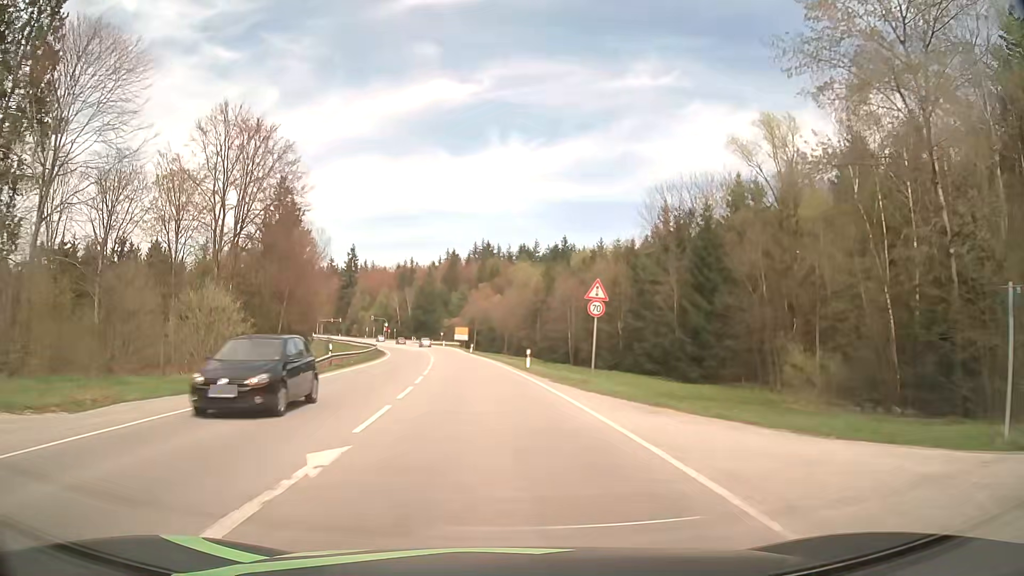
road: secondary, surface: asphalt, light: Day
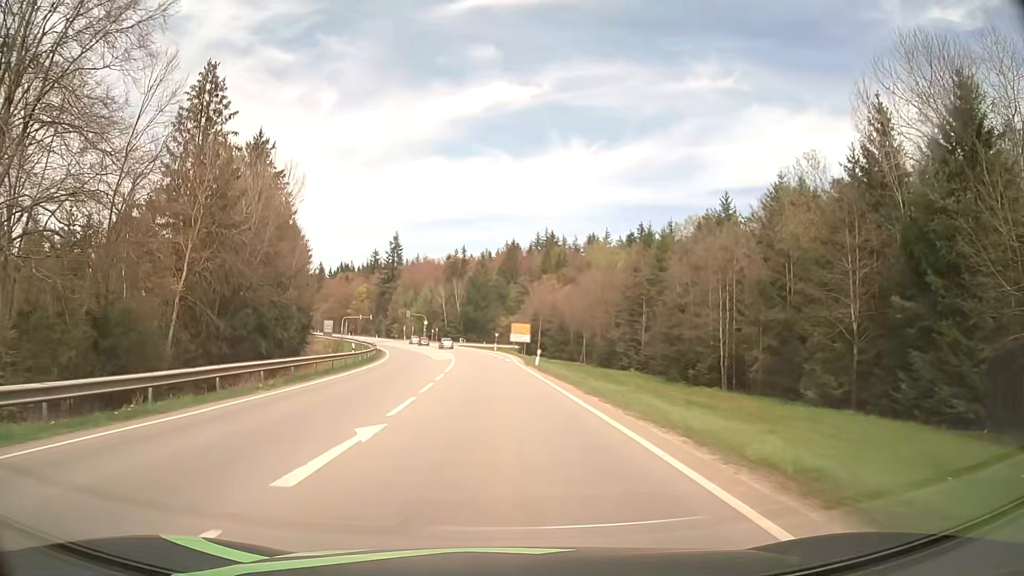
(-2.3, +39.3) m; -5°
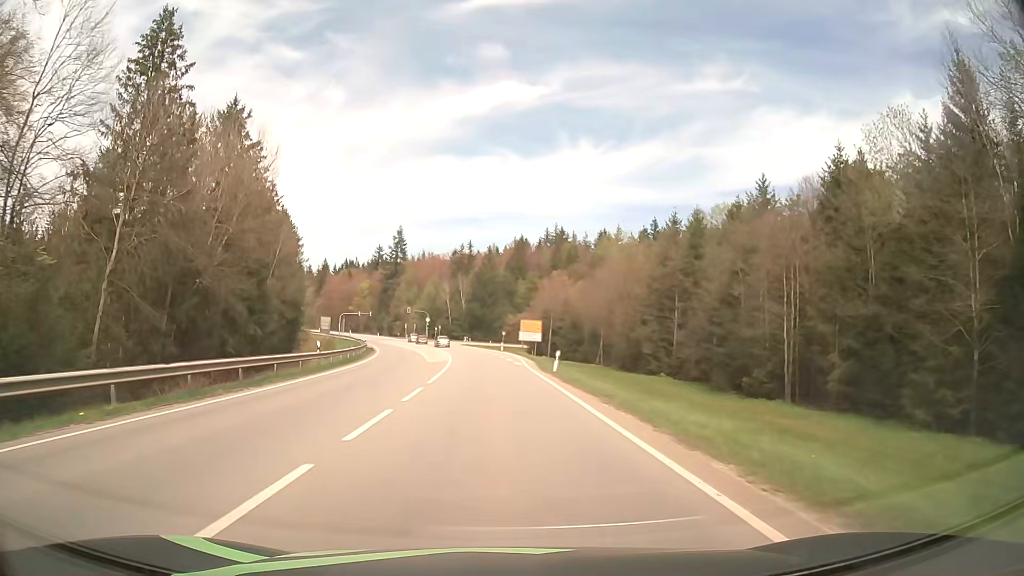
(-0.1, +9.5) m; -1°
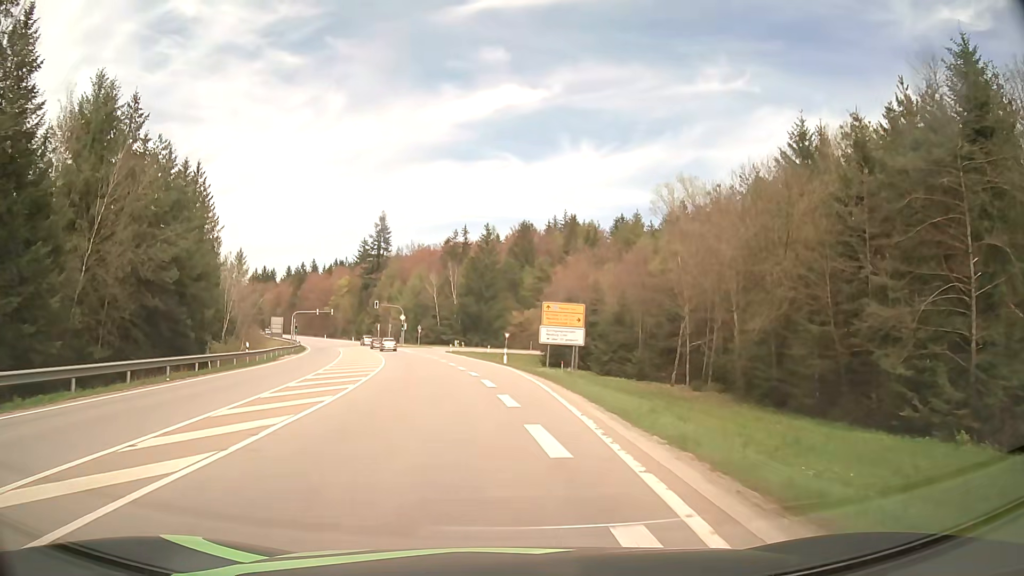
(-0.3, +36.9) m; 0°
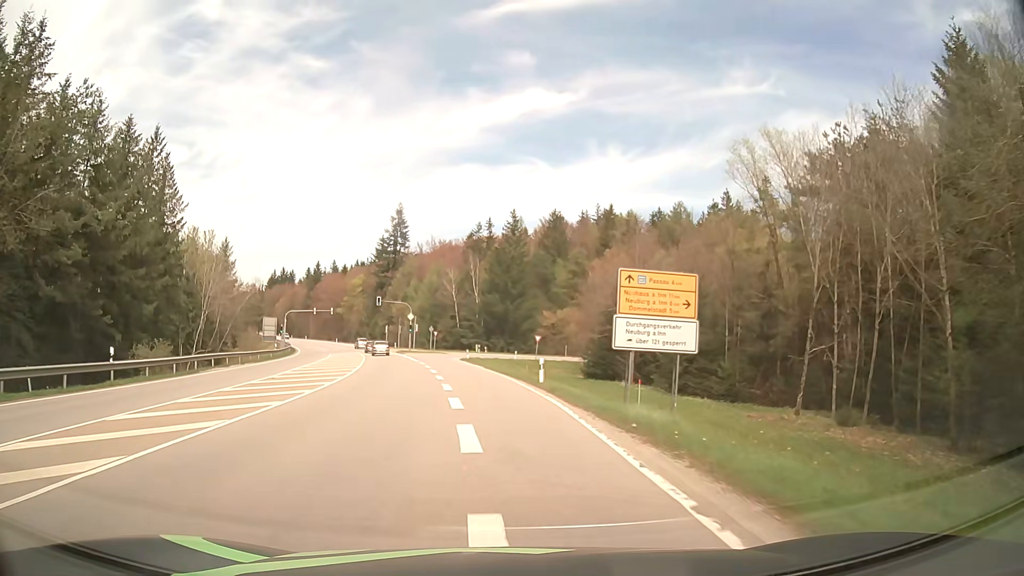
(-0.3, +17.7) m; -2°
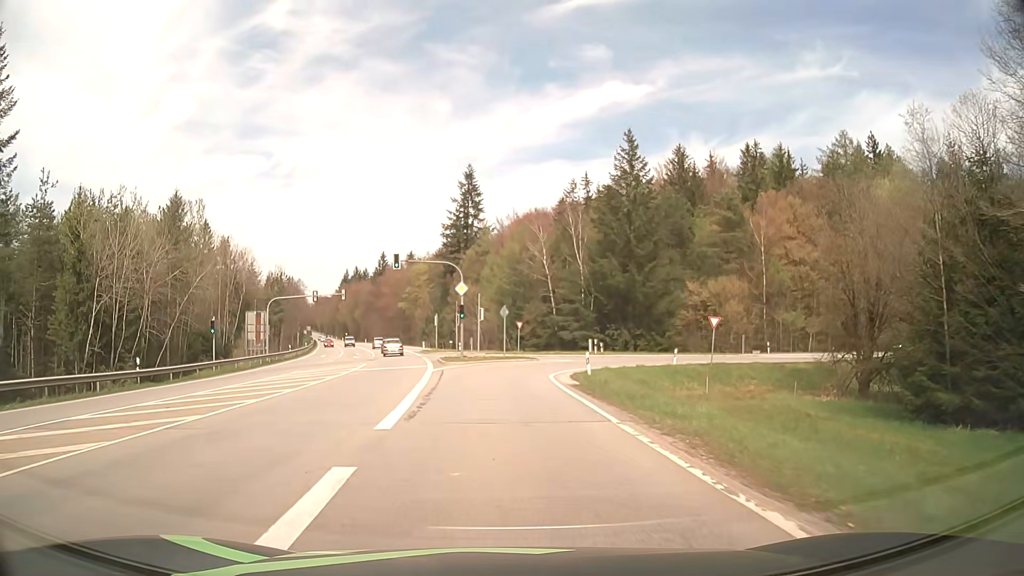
(-3.0, +40.4) m; -8°
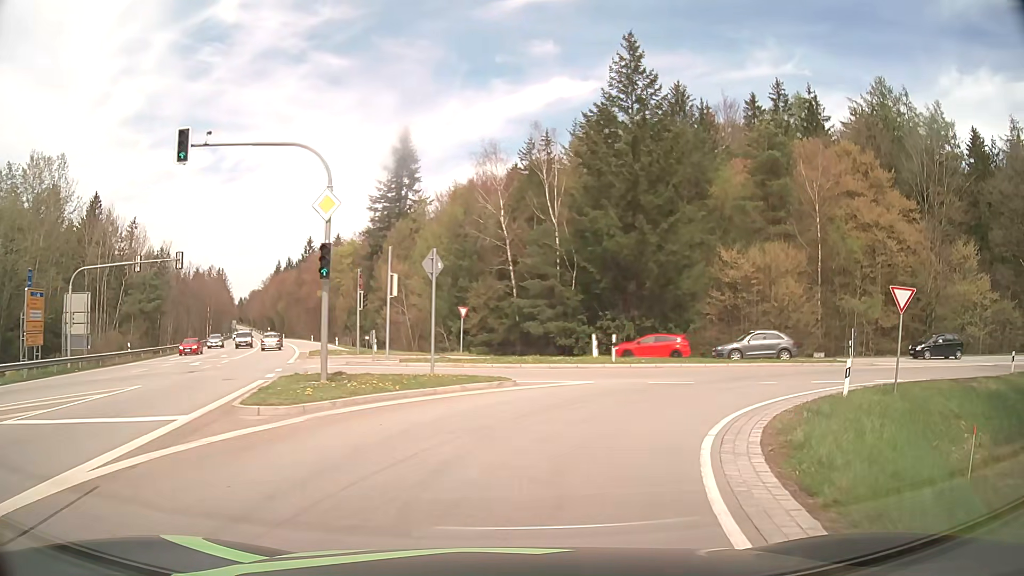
(-0.1, +24.3) m; +4°
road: secondary_link
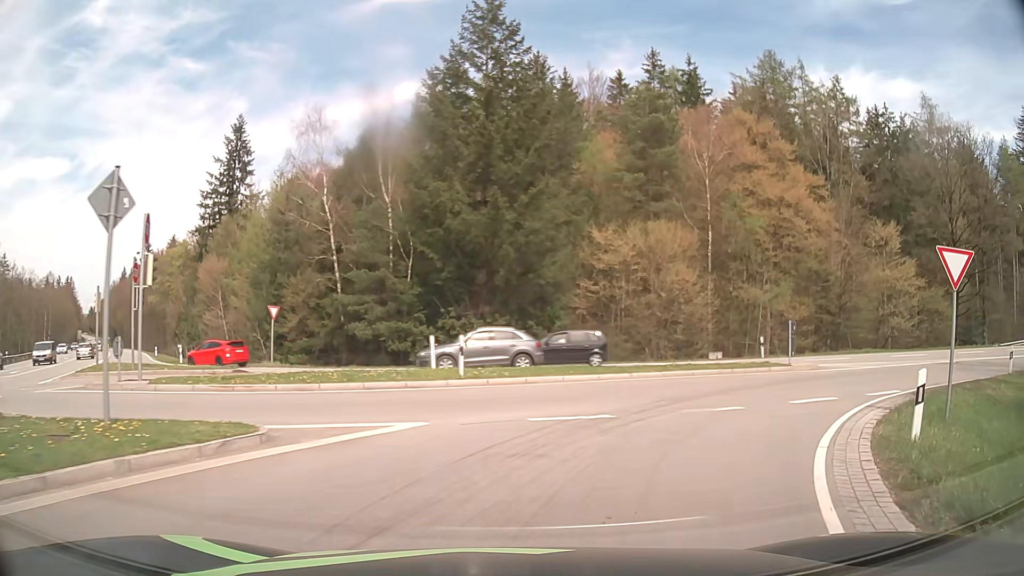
(+0.9, +8.5) m; +13°
